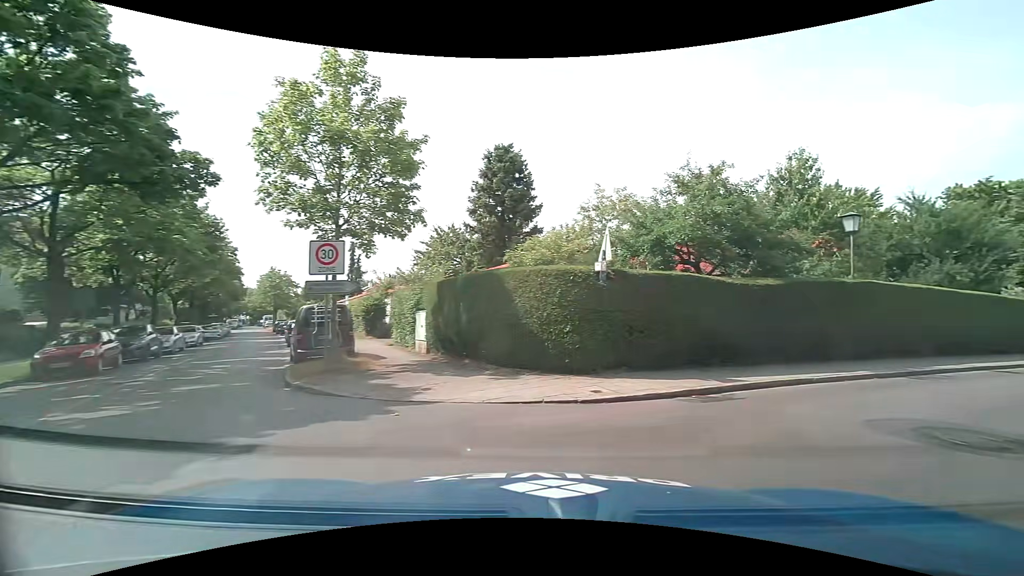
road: tertiary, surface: asphalt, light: Day
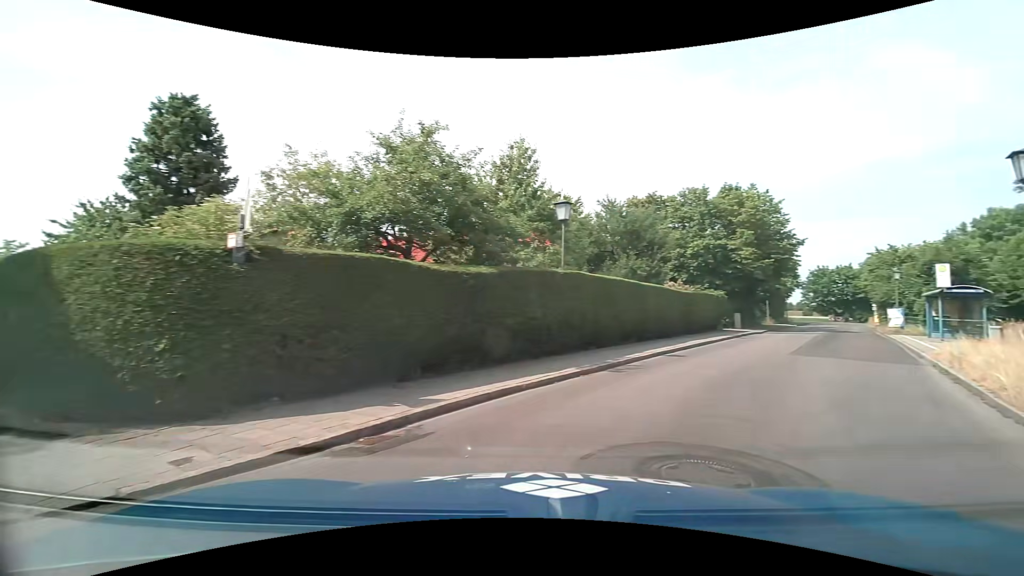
(+0.8, +3.5) m; +27°
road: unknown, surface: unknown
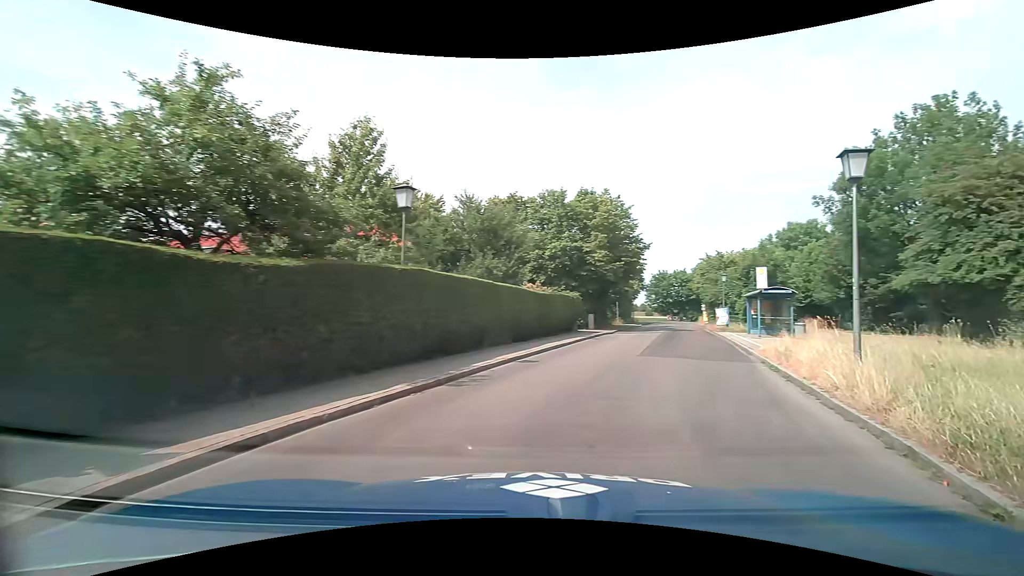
(+0.3, +2.0) m; +16°
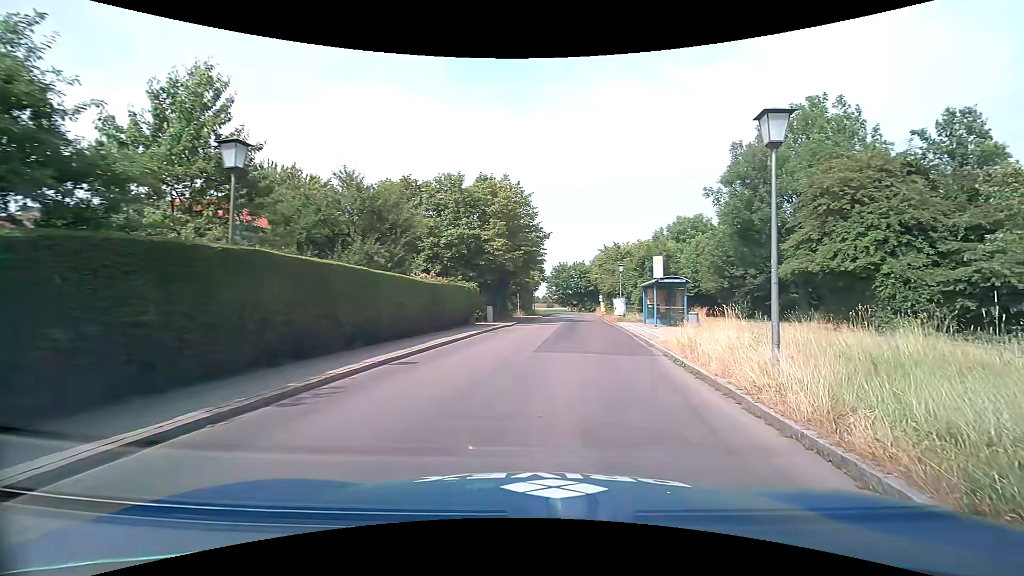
(+0.2, +2.3) m; +12°
